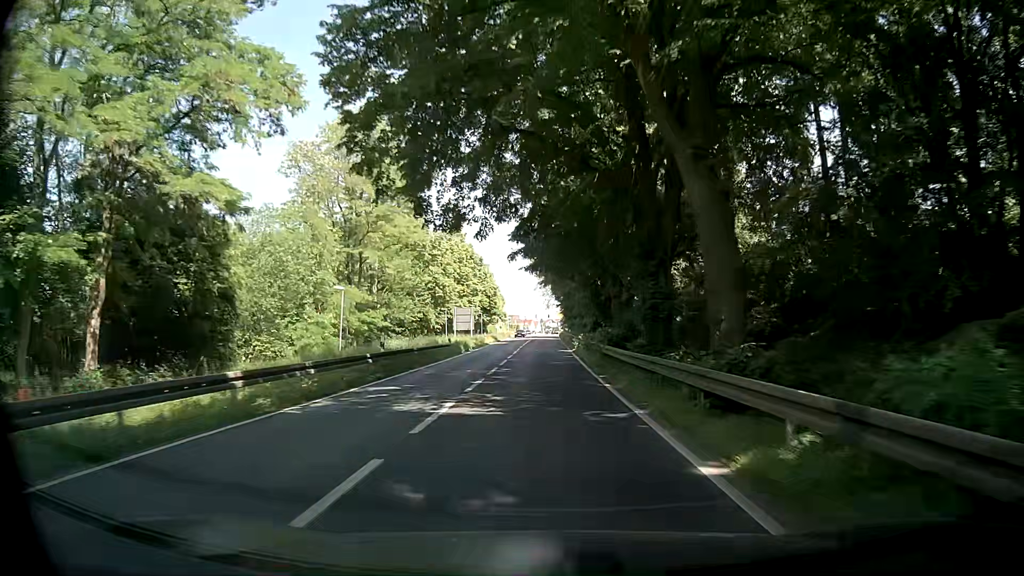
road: primary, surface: asphalt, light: Day
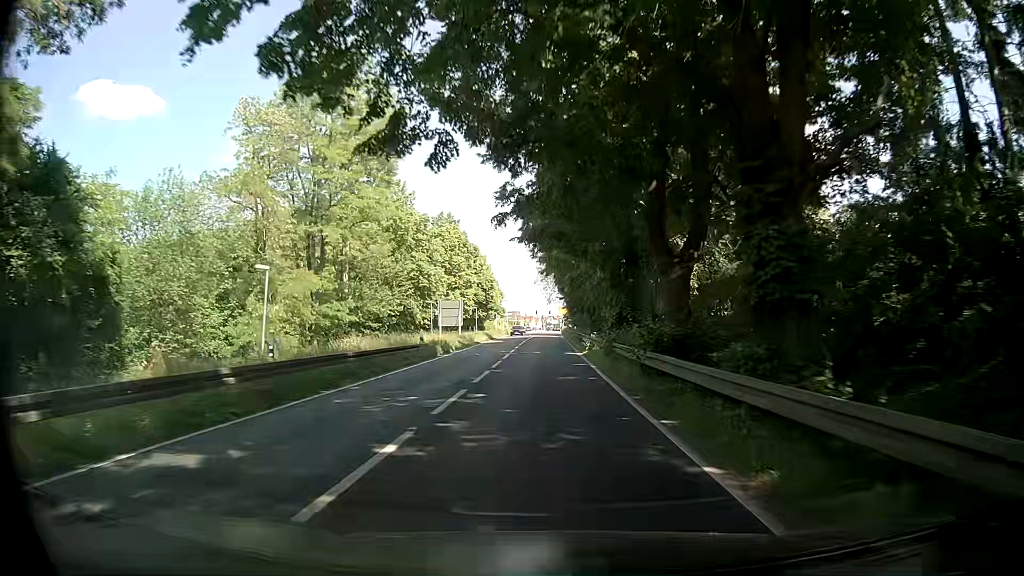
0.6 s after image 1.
(+0.1, +10.4) m; 0°
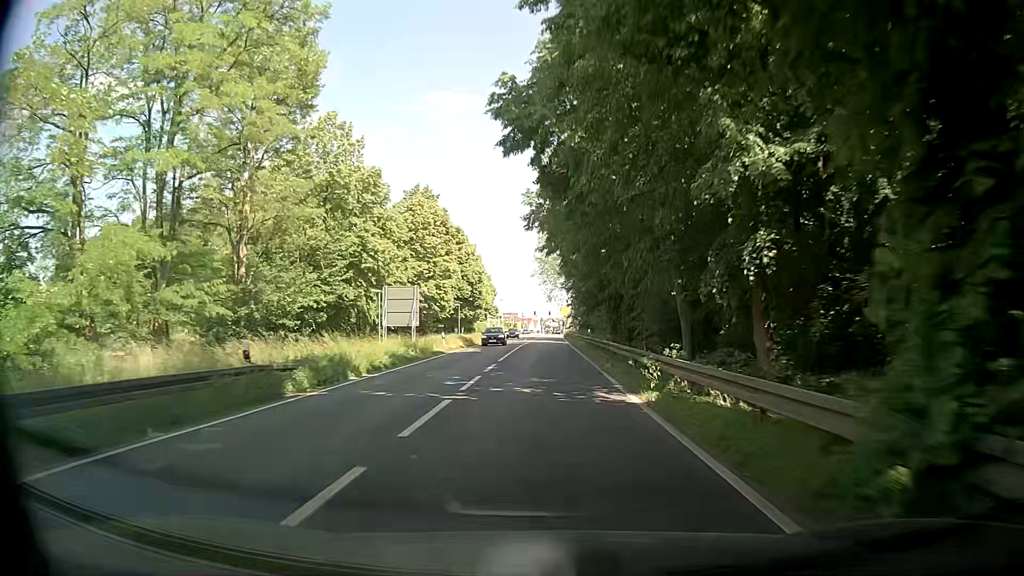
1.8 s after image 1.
(+0.2, +20.4) m; +1°
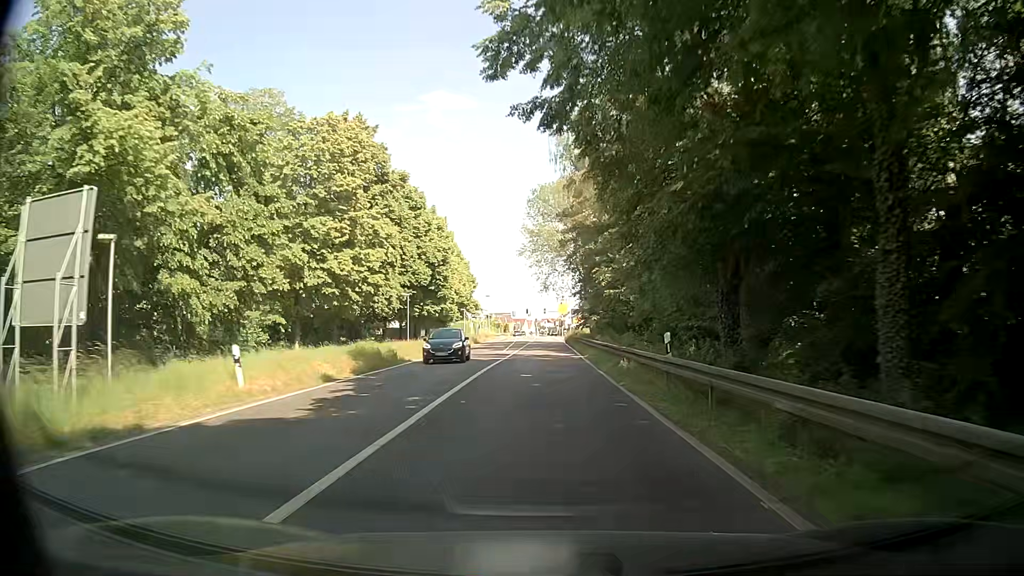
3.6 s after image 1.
(-0.2, +29.0) m; 0°
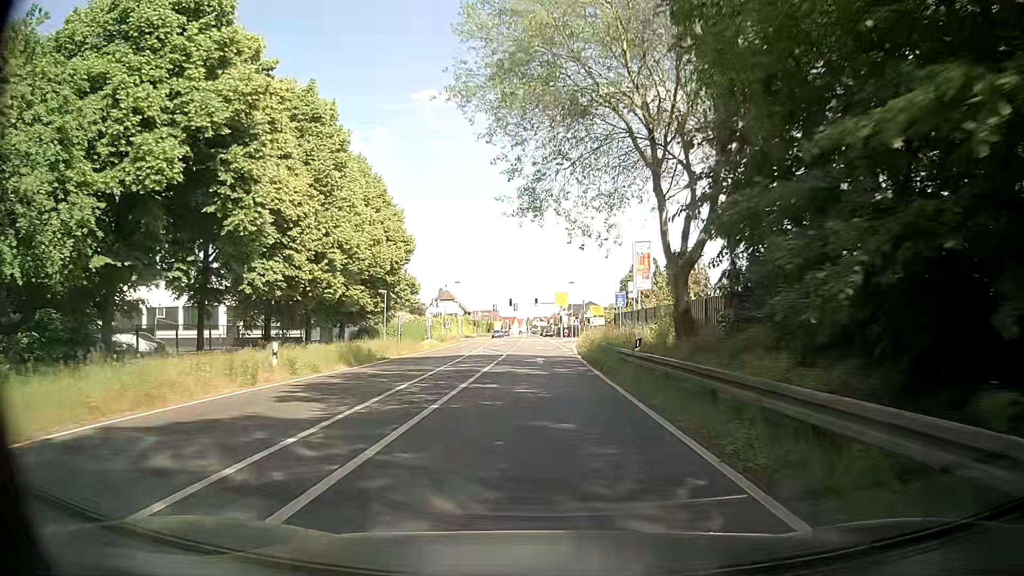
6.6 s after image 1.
(+0.3, +44.5) m; +1°
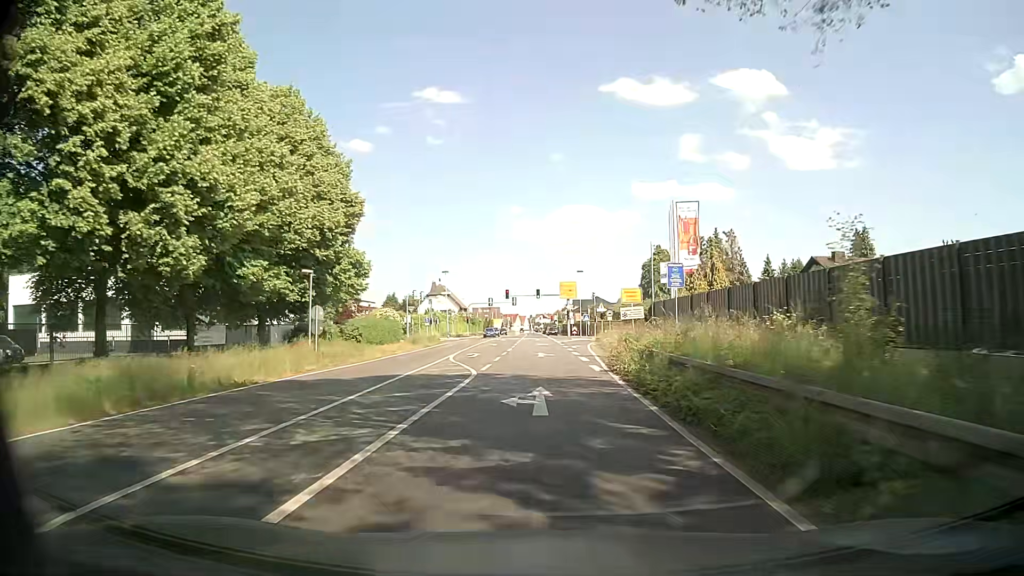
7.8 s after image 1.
(-0.1, +17.3) m; -1°
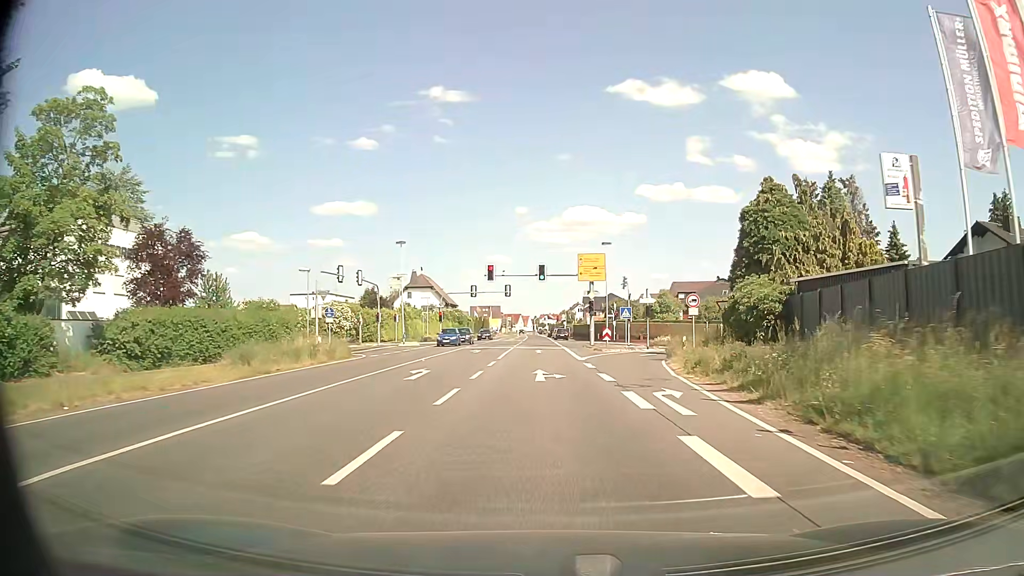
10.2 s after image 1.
(+0.1, +33.9) m; 0°
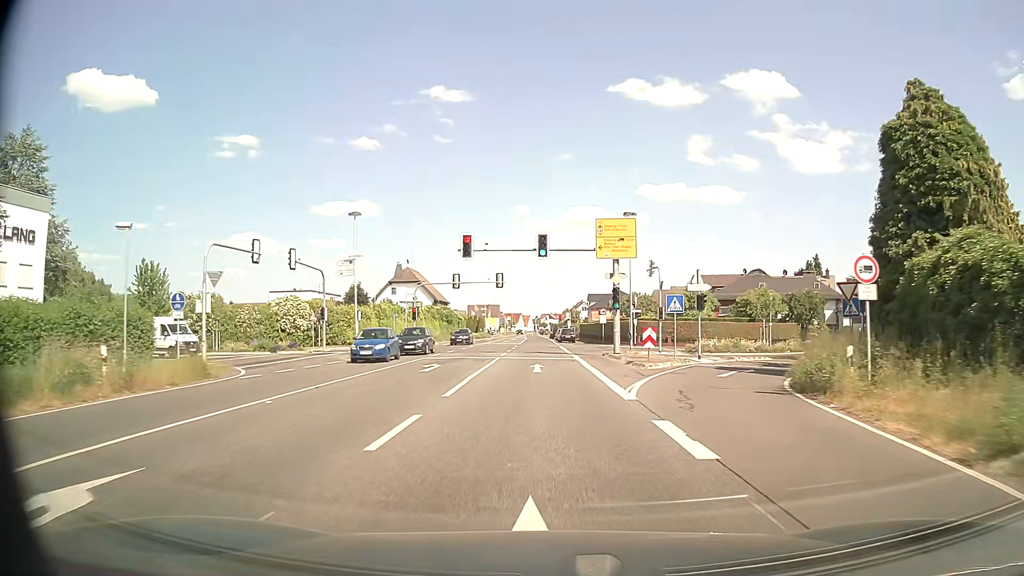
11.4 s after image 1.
(0.0, +16.6) m; 0°
(0, +10) (0, +20) (0, +30) (0, +40) (0, +50) (0, +60) (0, +70) (-1, +80) (-1, +90) (-1, +100) m
